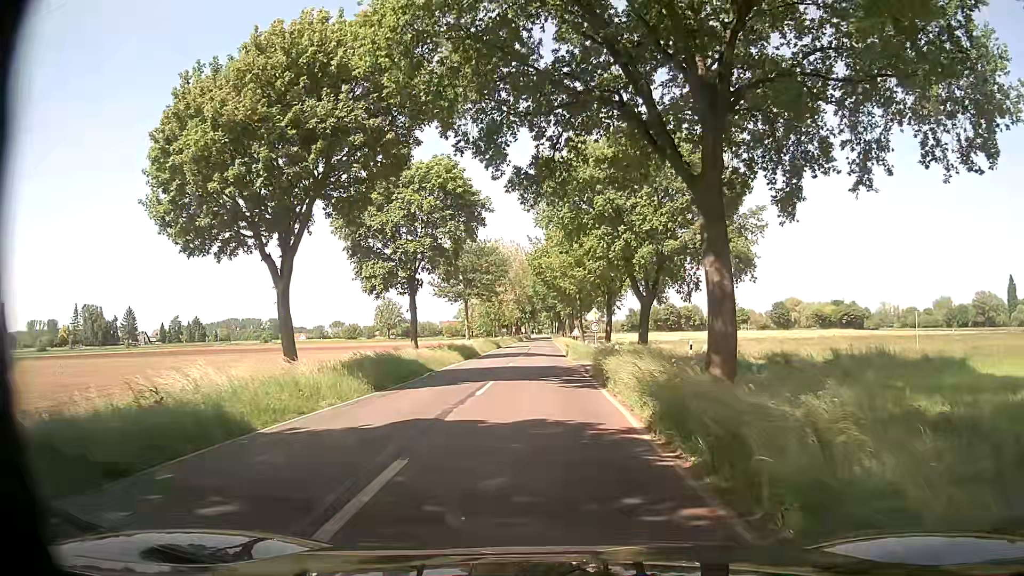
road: tertiary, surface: asphalt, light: Day
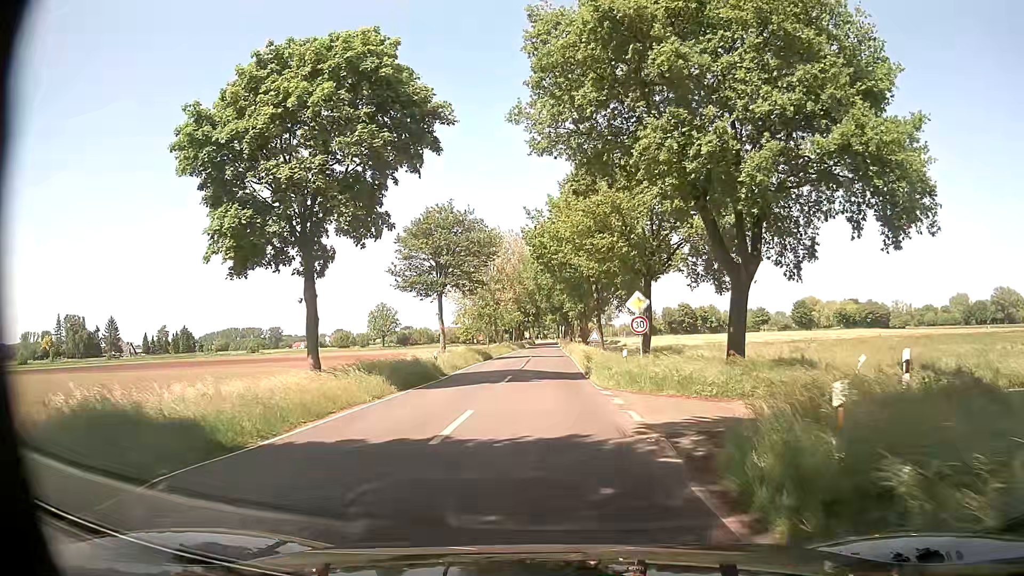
(+0.2, +17.9) m; 0°
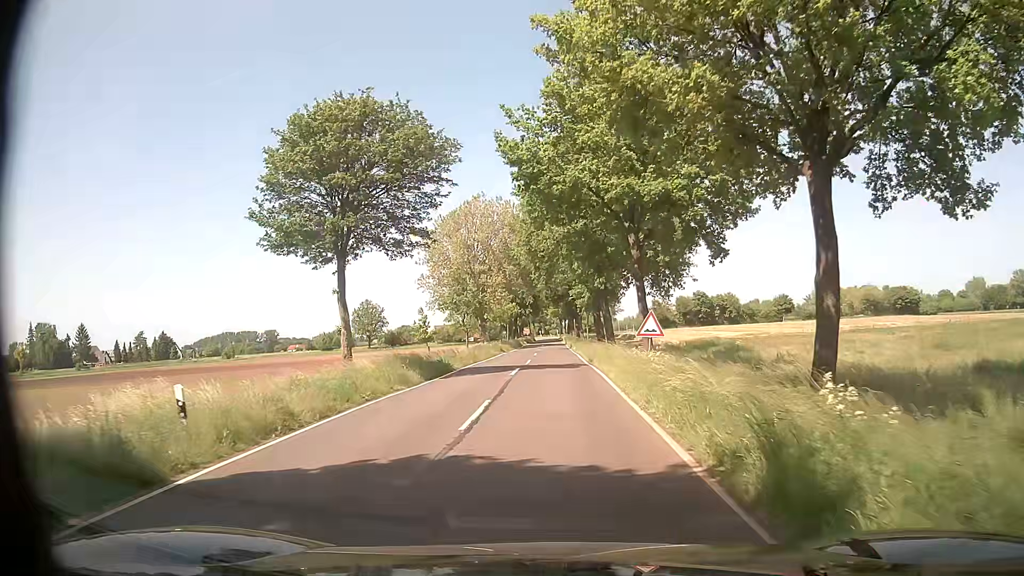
(+0.1, +22.3) m; +1°
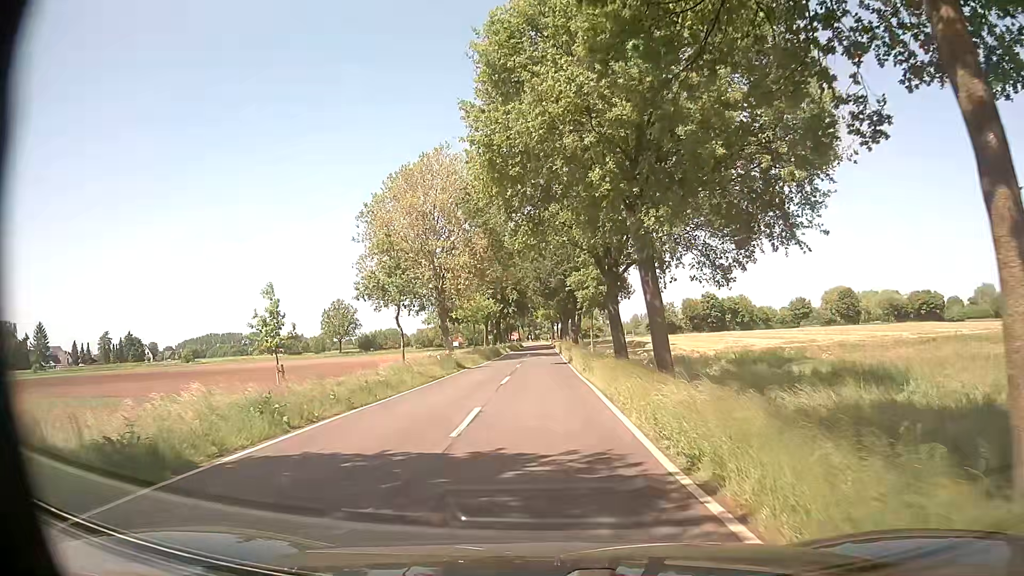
(-0.2, +22.5) m; -1°
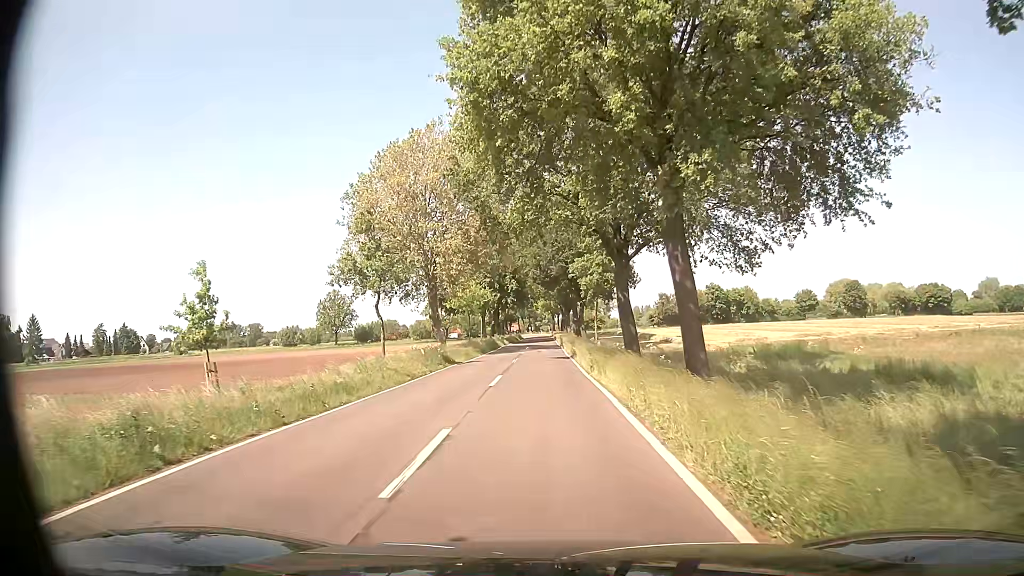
(+0.1, +4.5) m; 0°
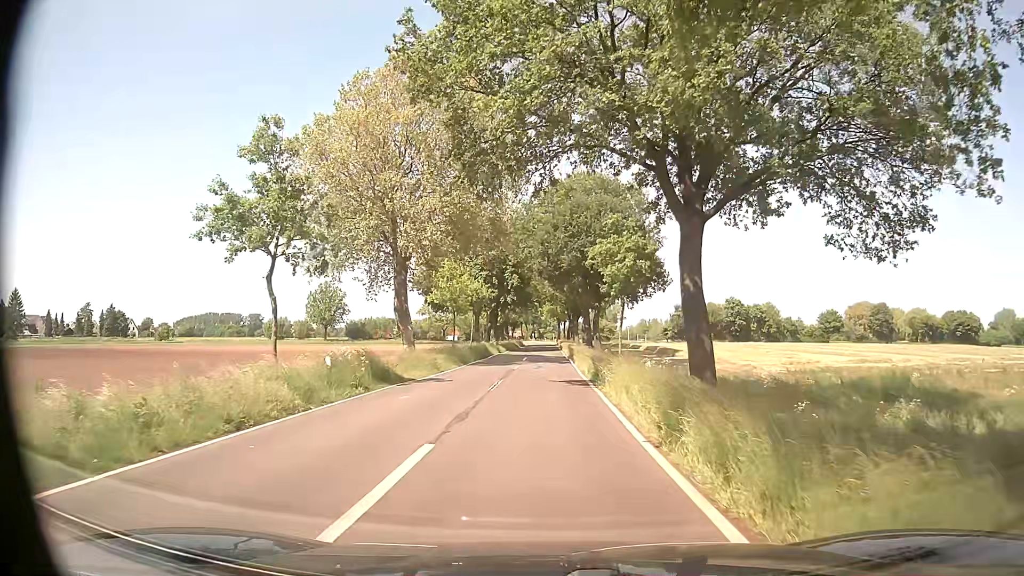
(-0.1, +13.6) m; 0°
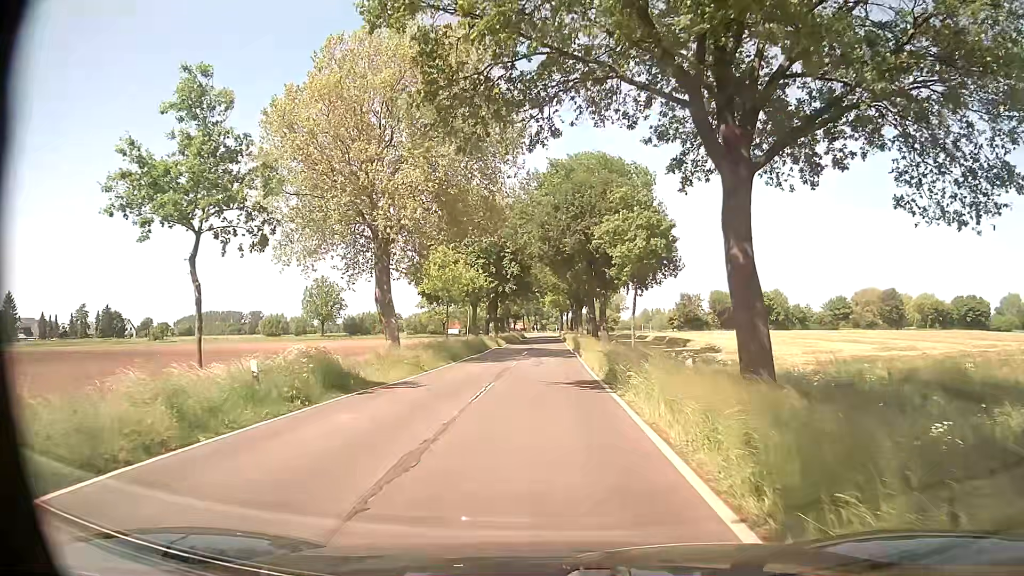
(0.0, +4.5) m; -1°
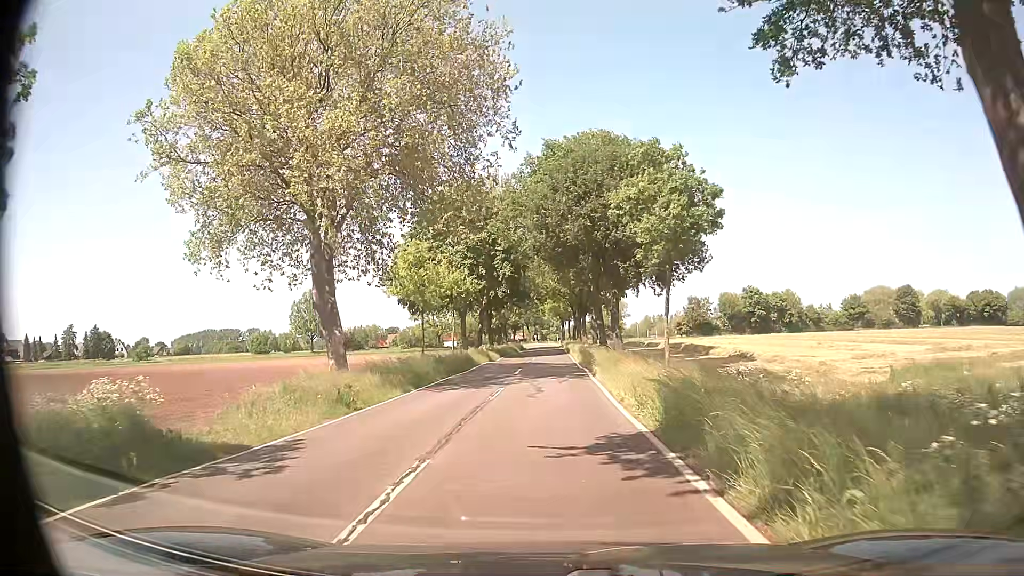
(+0.1, +9.0) m; 0°
